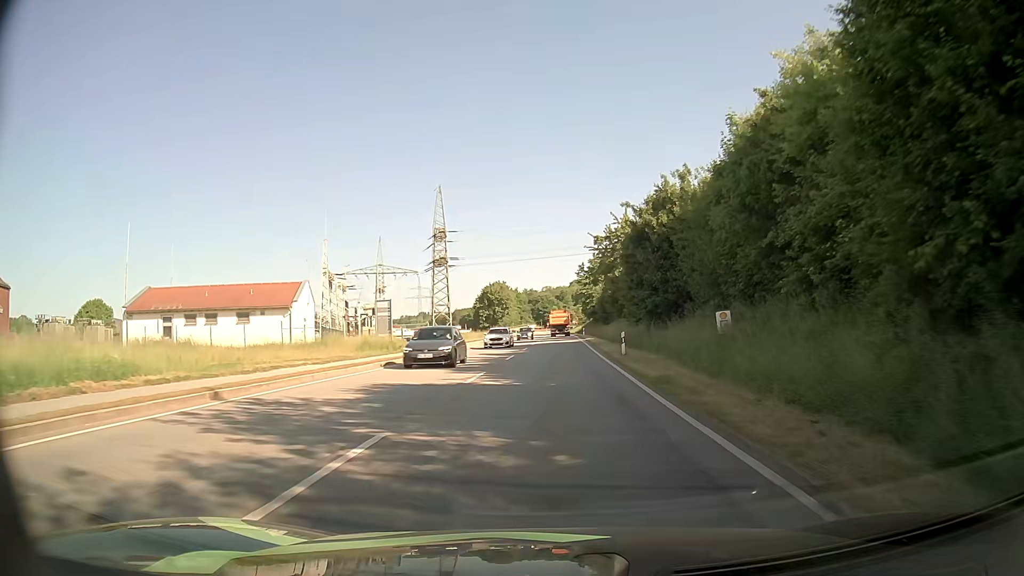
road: primary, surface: asphalt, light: Day
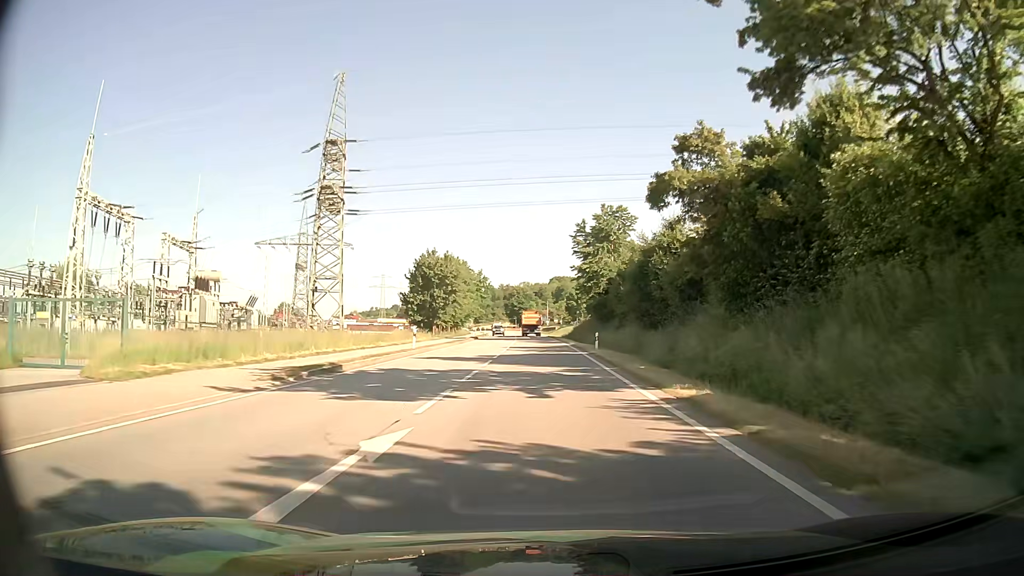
(+0.2, +48.6) m; +2°
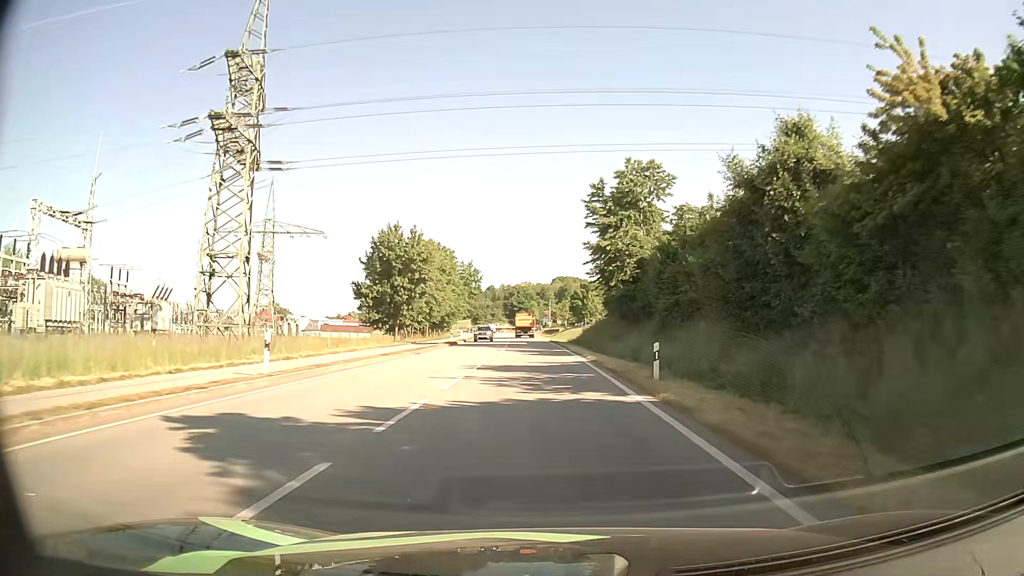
(0.0, +19.9) m; 0°
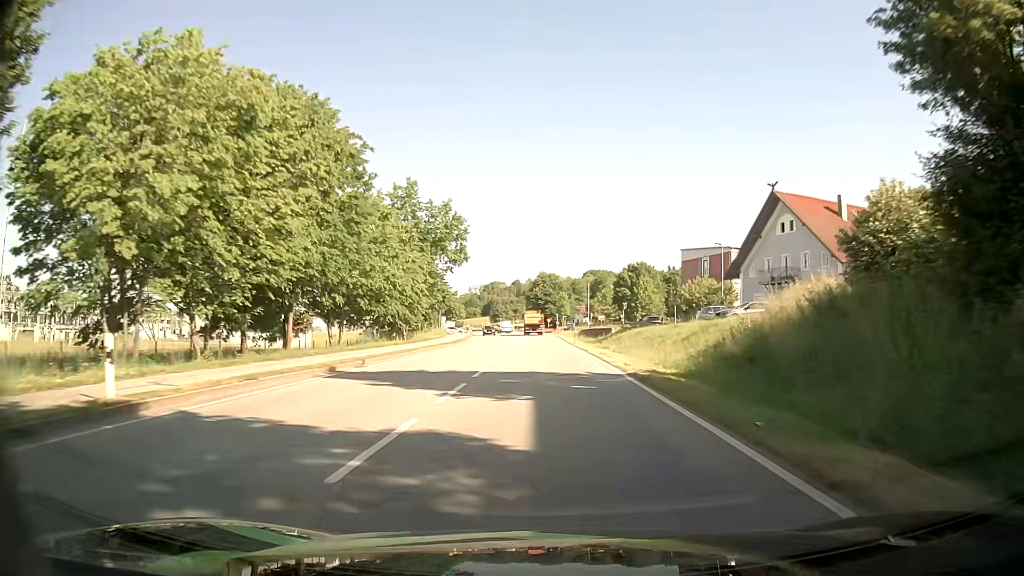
(-1.6, +51.2) m; -3°
